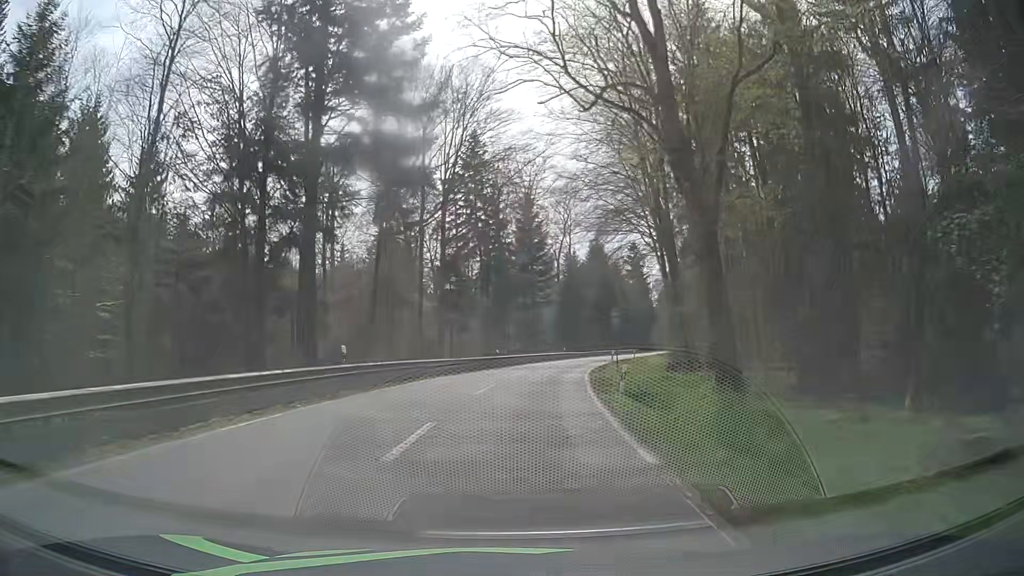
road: secondary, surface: asphalt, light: Day
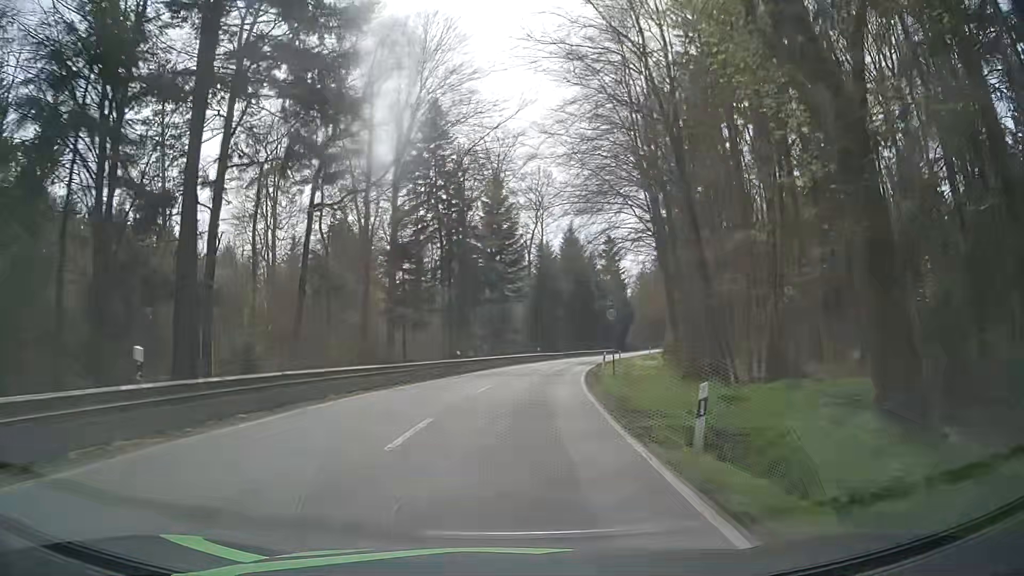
(+0.3, +10.4) m; +3°
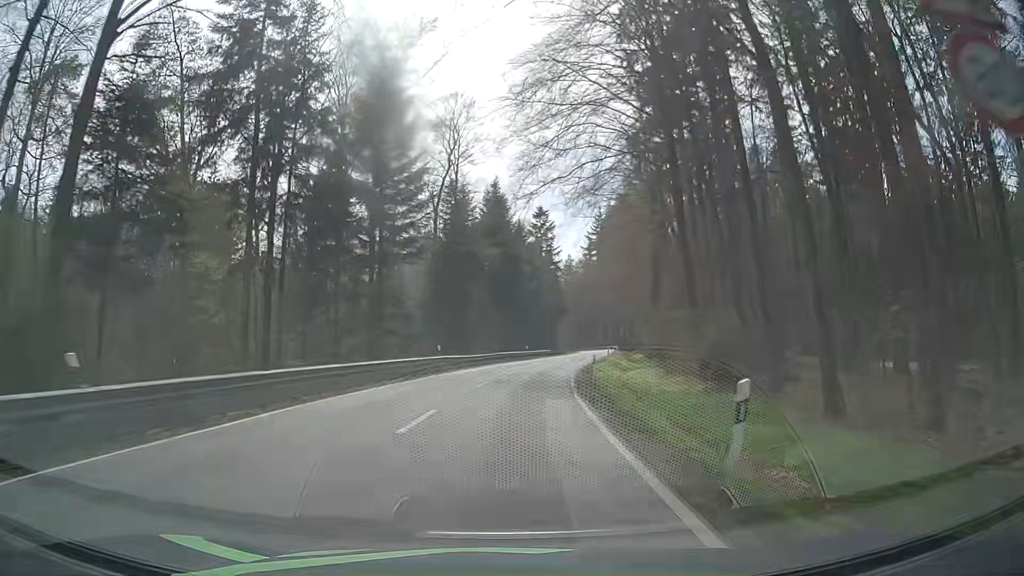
(+1.8, +31.4) m; +7°
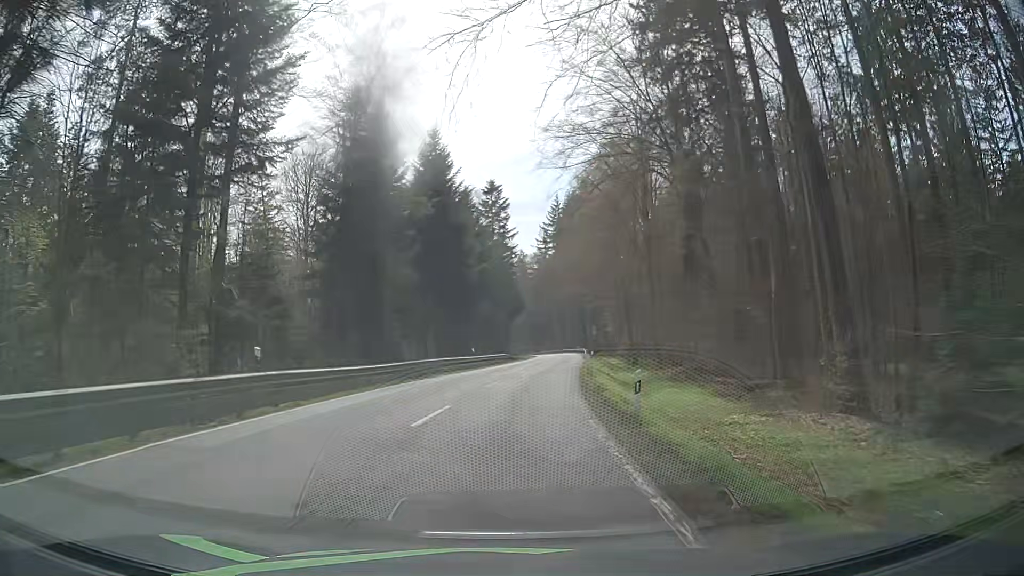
(+0.6, +21.1) m; +3°
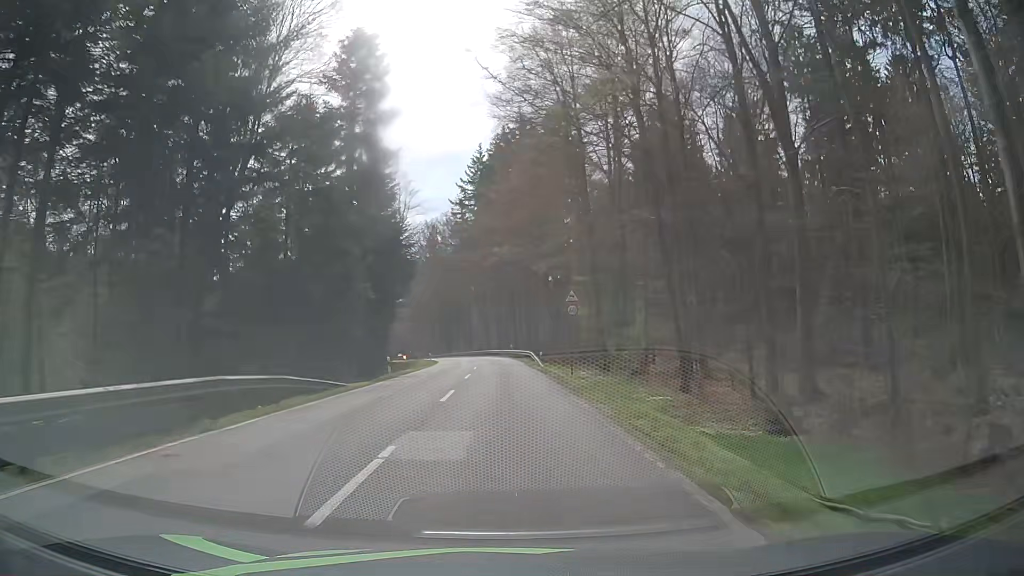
(+4.7, +50.2) m; +9°
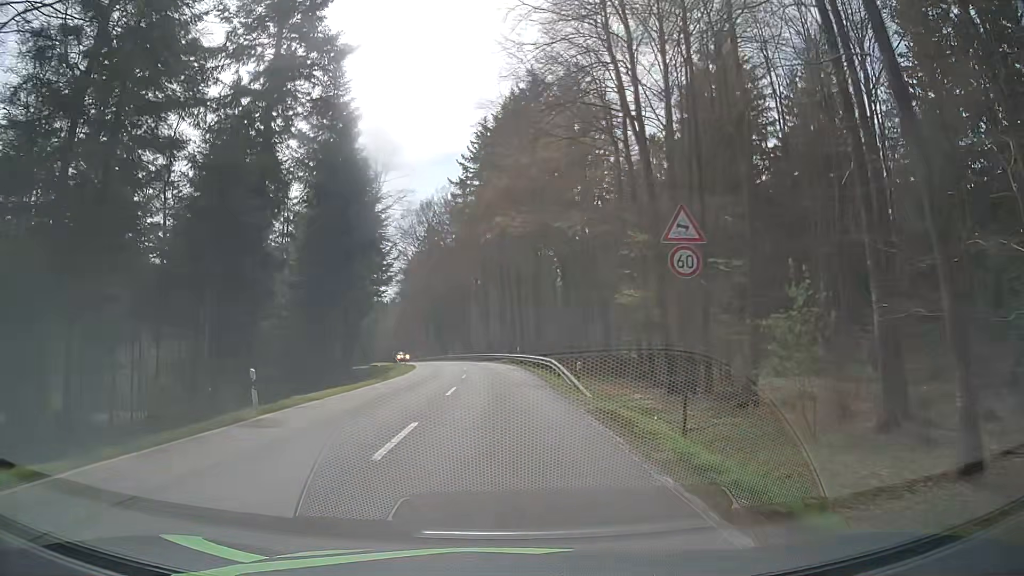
(-0.2, +19.1) m; -1°
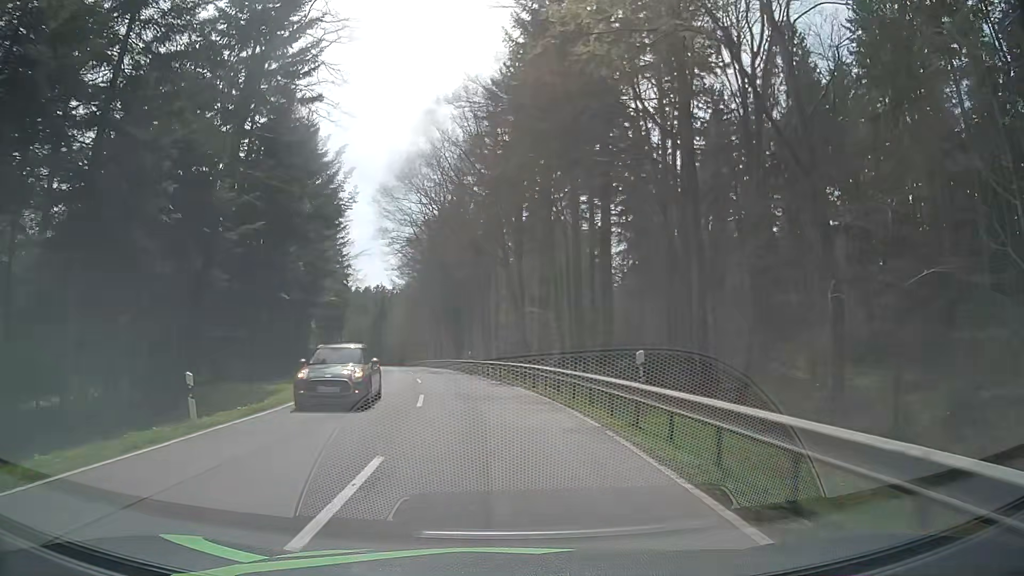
(-0.9, +36.8) m; -3°
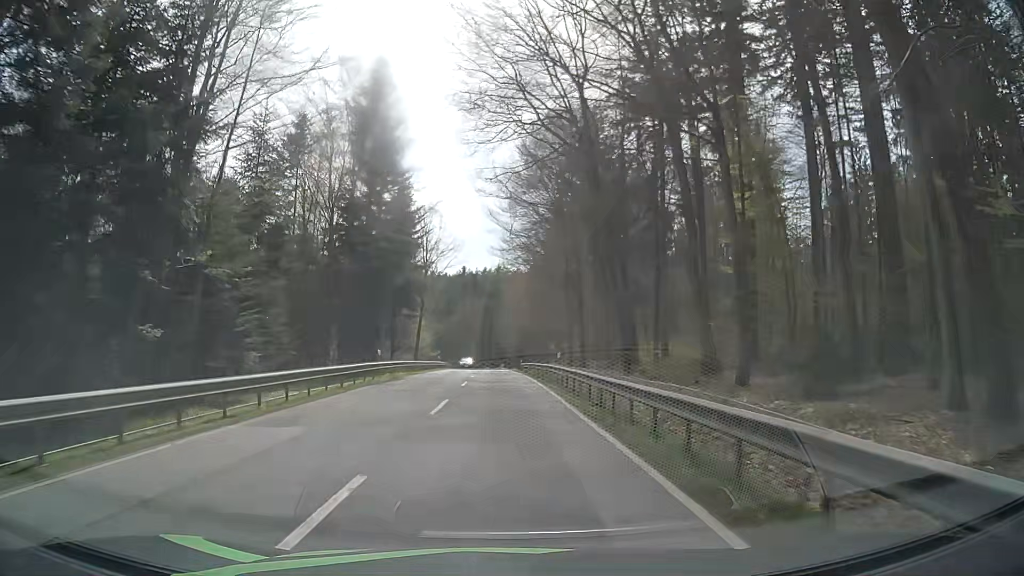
(-4.8, +46.5) m; -11°
(0, +10) (0, +20) (0, +30) (0, +40) (-1, +50) (-1, +60) (-1, +70) (-1, +80) (-1, +90) (-1, +100) m
